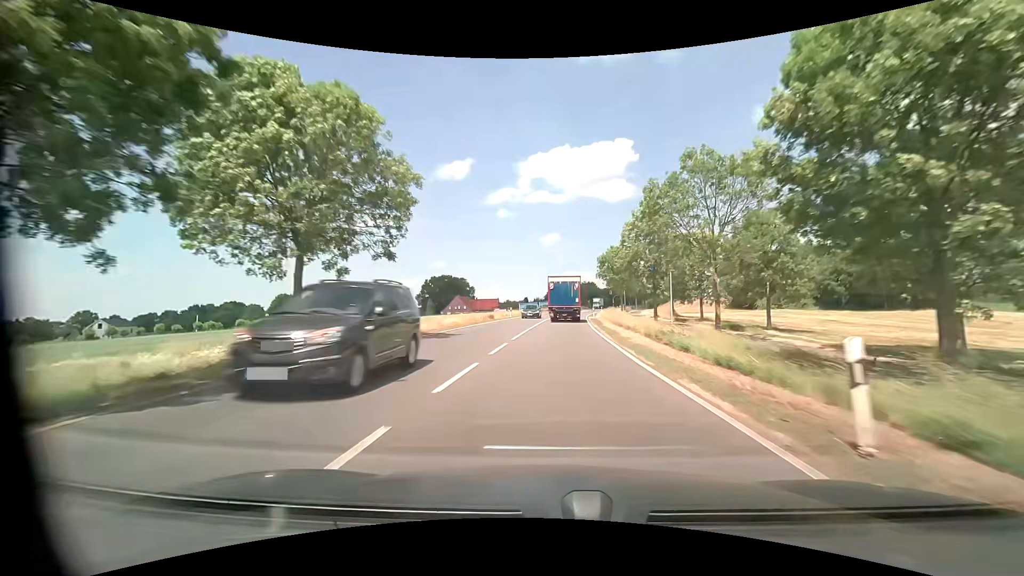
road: primary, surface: asphalt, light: Day
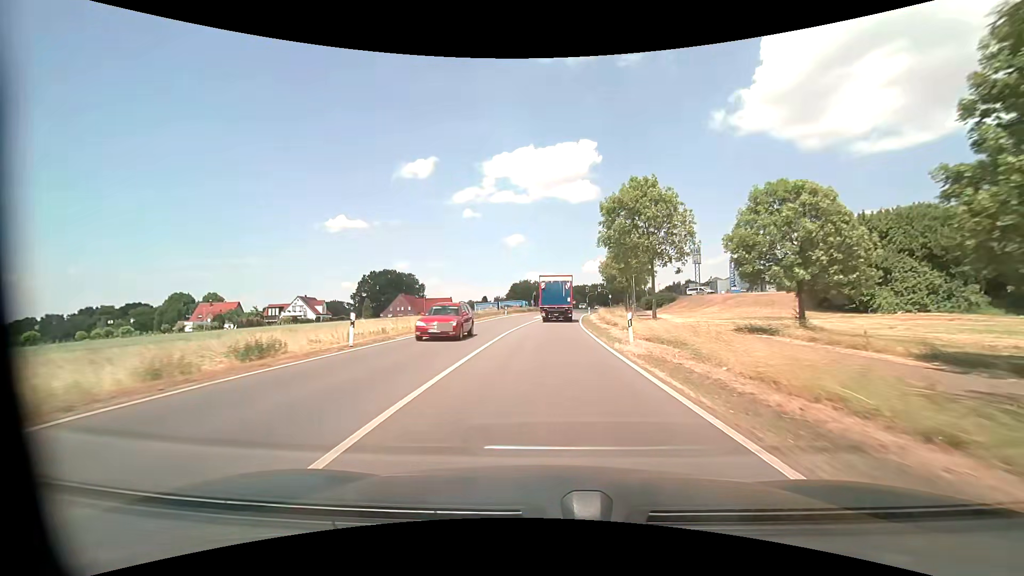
(+1.1, +39.4) m; +3°
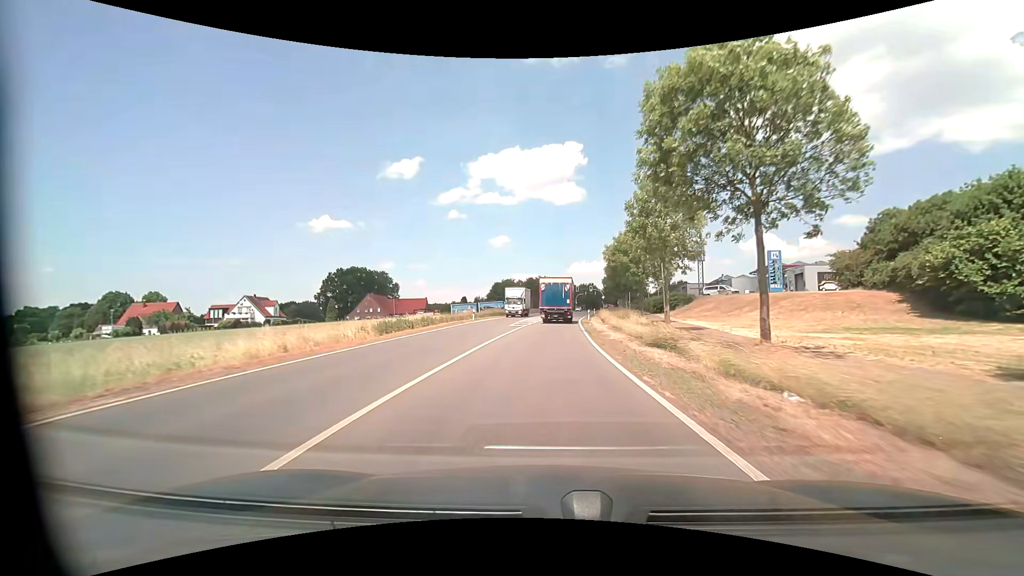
(+0.3, +18.7) m; +2°
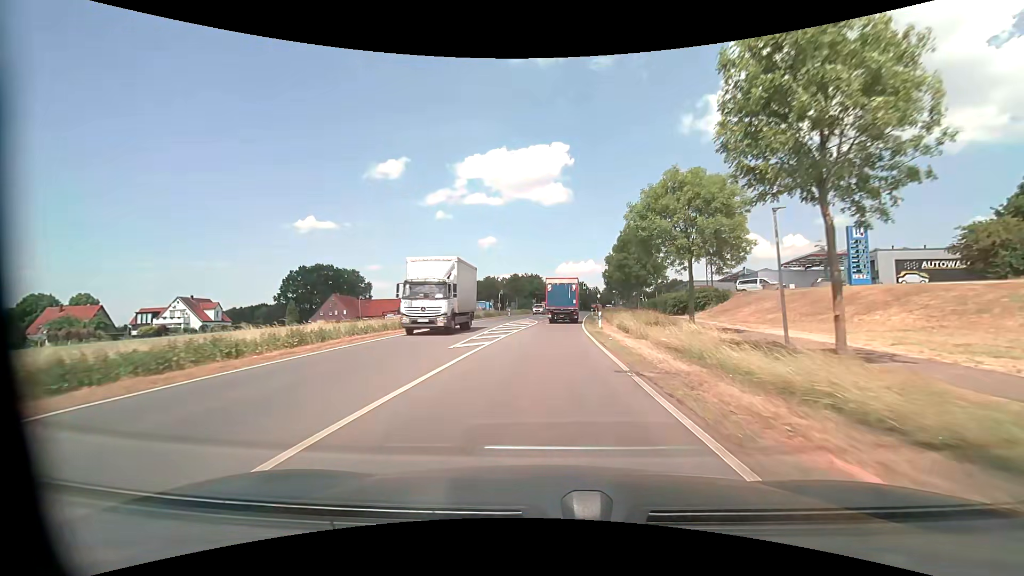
(+0.2, +18.5) m; +1°
(0, +10) (0, +20) (+1, +30) (+1, +40) (+2, +50) (+2, +60) (+3, +70) (+4, +80) (+5, +90) (+7, +100) m
